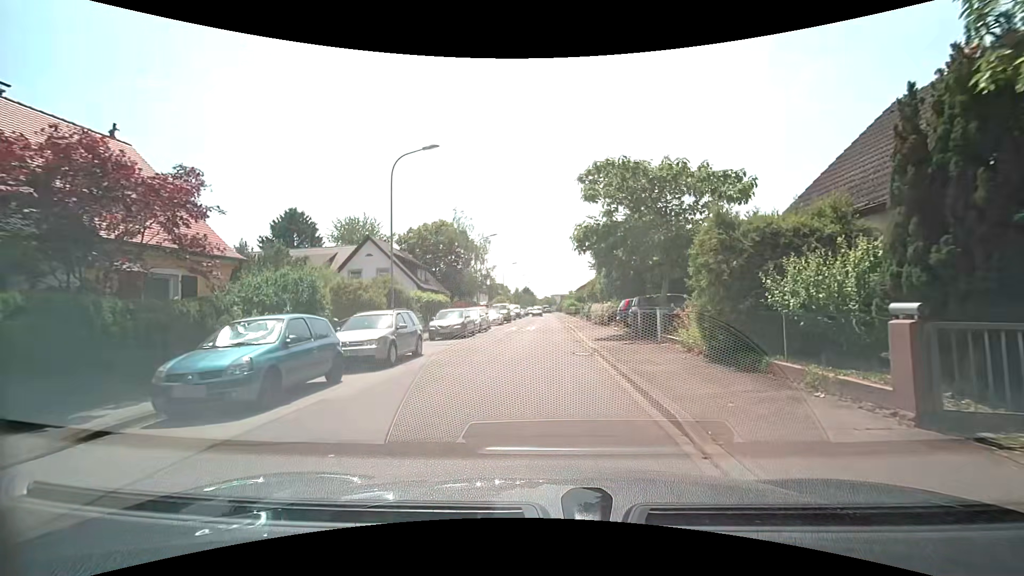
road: residential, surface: asphalt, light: Day
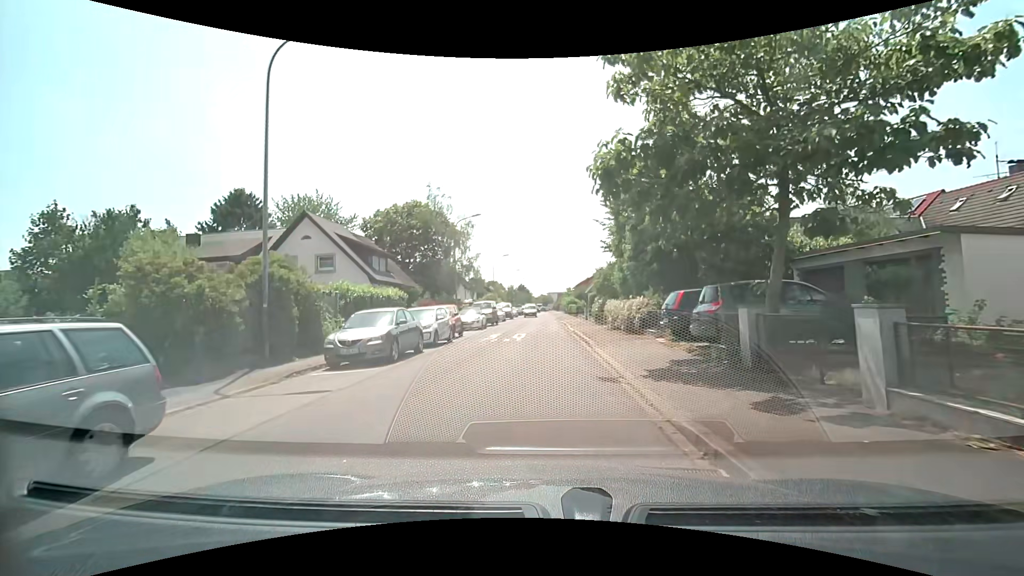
(+0.1, +10.7) m; +1°
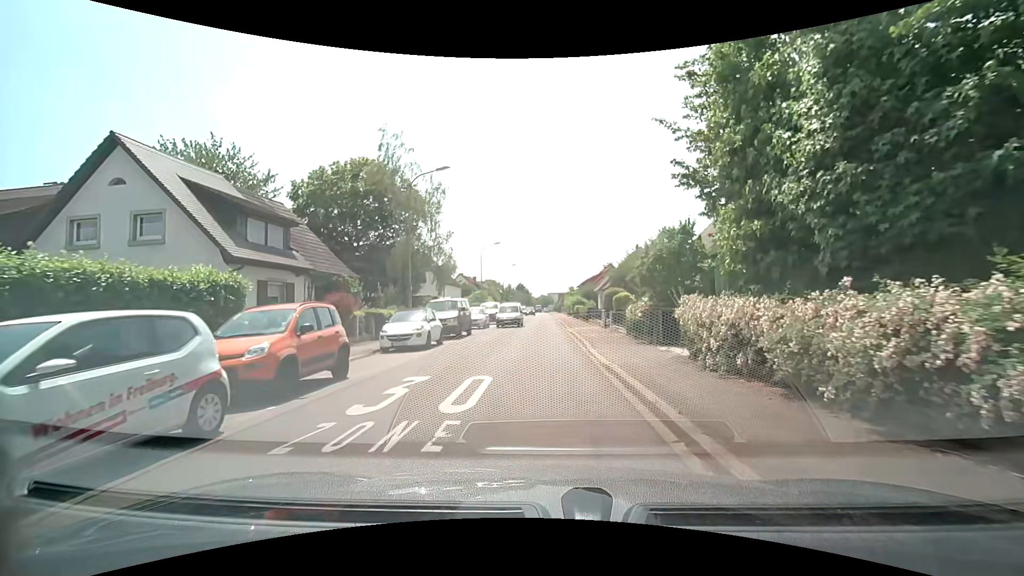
(+0.1, +14.5) m; 0°
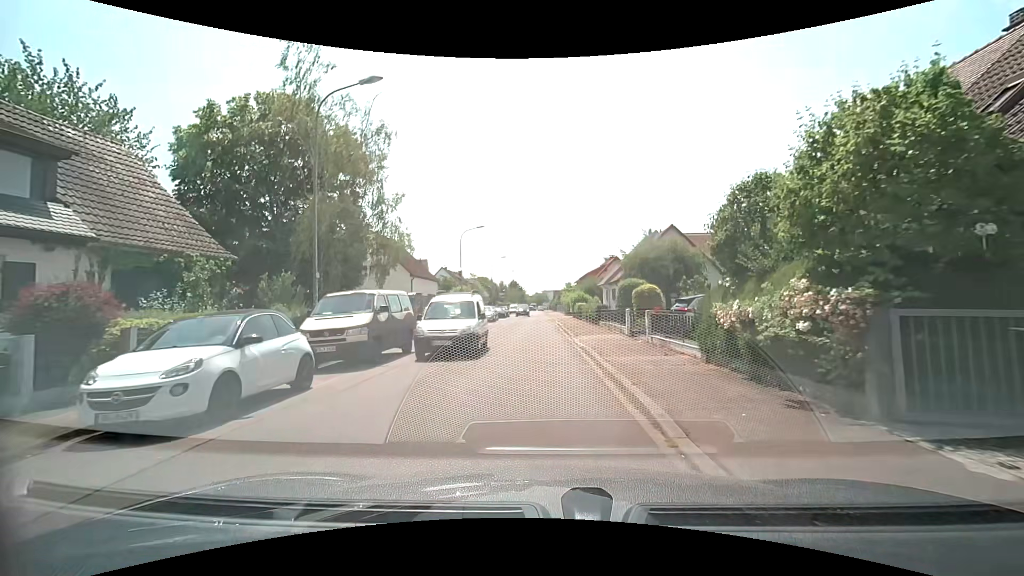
(0.0, +10.9) m; +1°
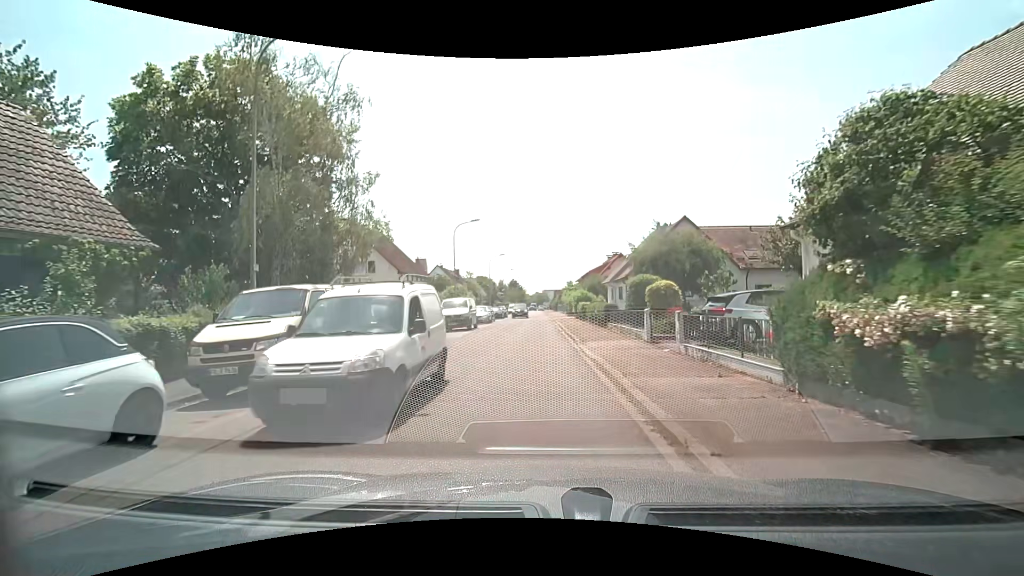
(0.0, +3.7) m; 0°
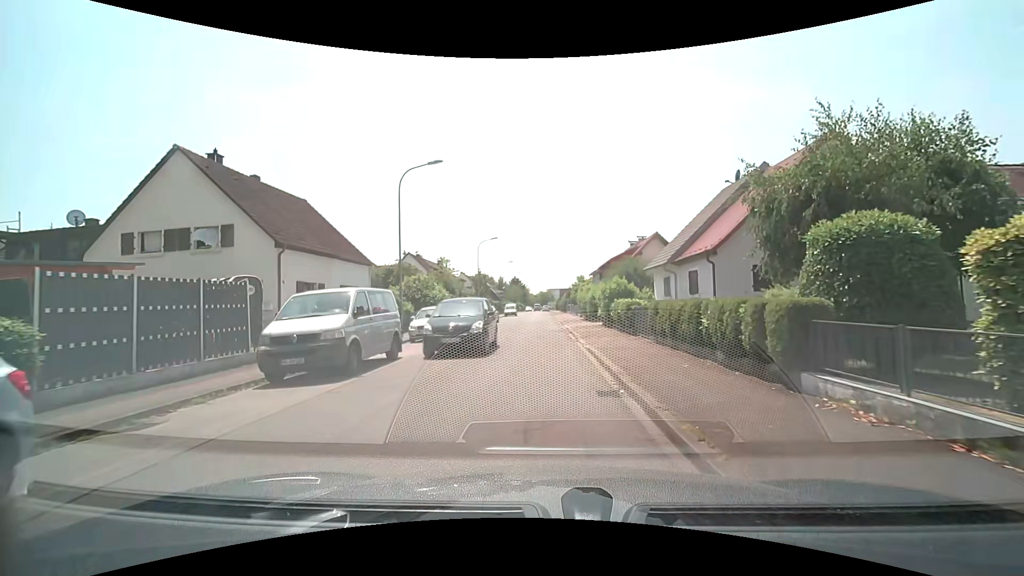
(-0.2, +18.5) m; -2°
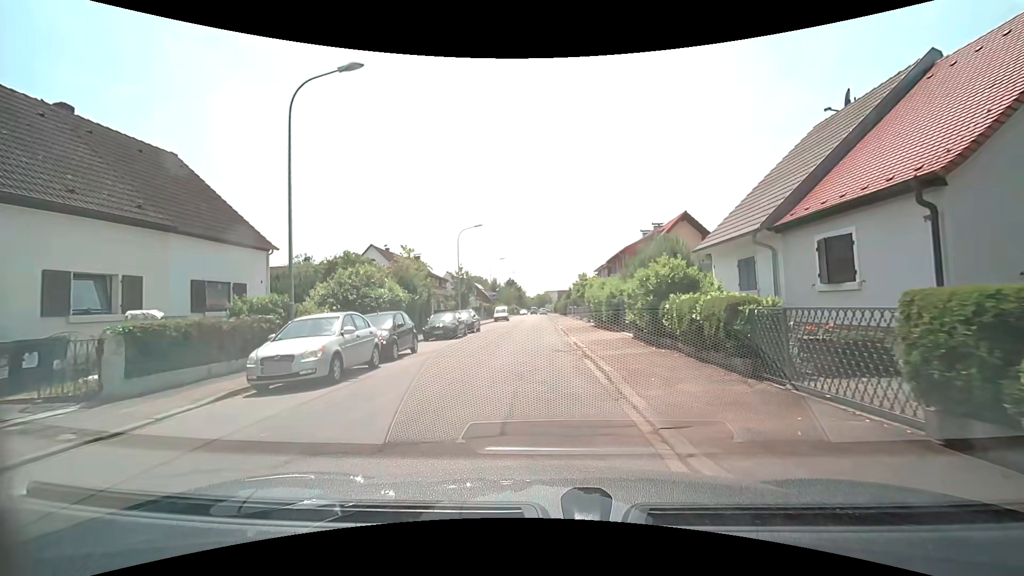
(+0.3, +11.2) m; +1°
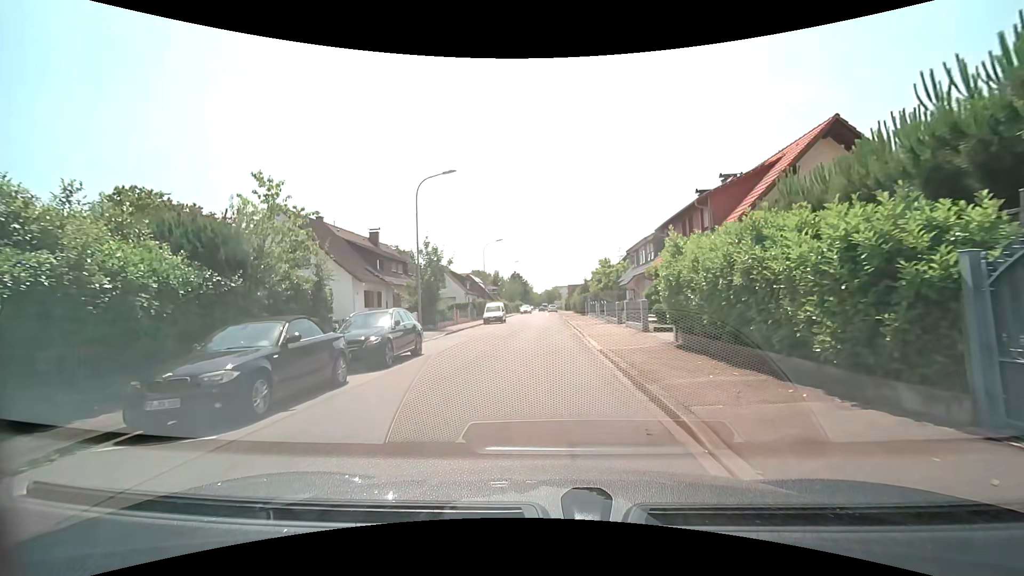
(-0.3, +17.9) m; -1°
(0, +10) (0, +20) (0, +30) (0, +40) (0, +50) (0, +60) (0, +70) (-1, +80) (-1, +90) (-1, +100) m
